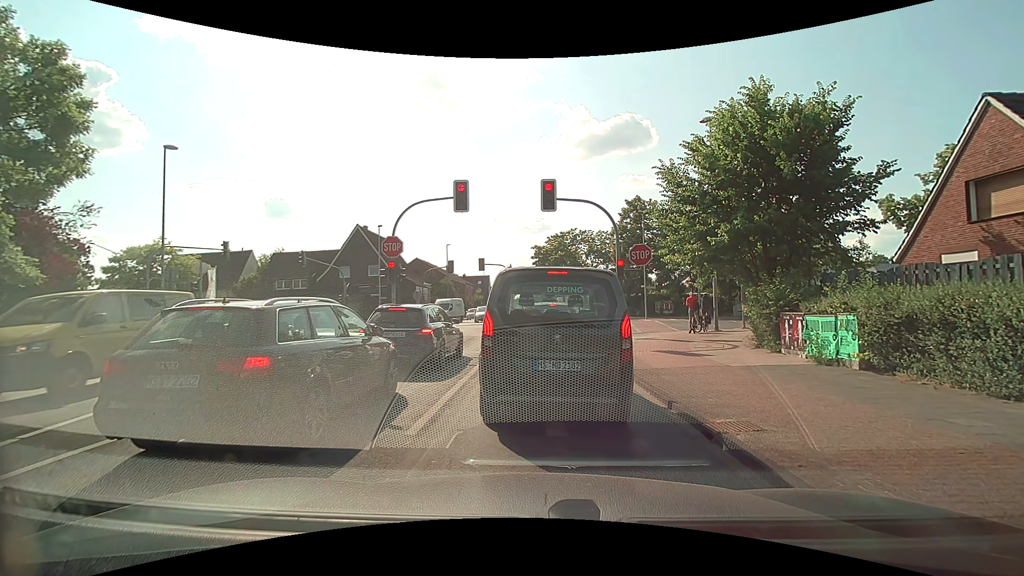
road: tertiary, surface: asphalt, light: Day
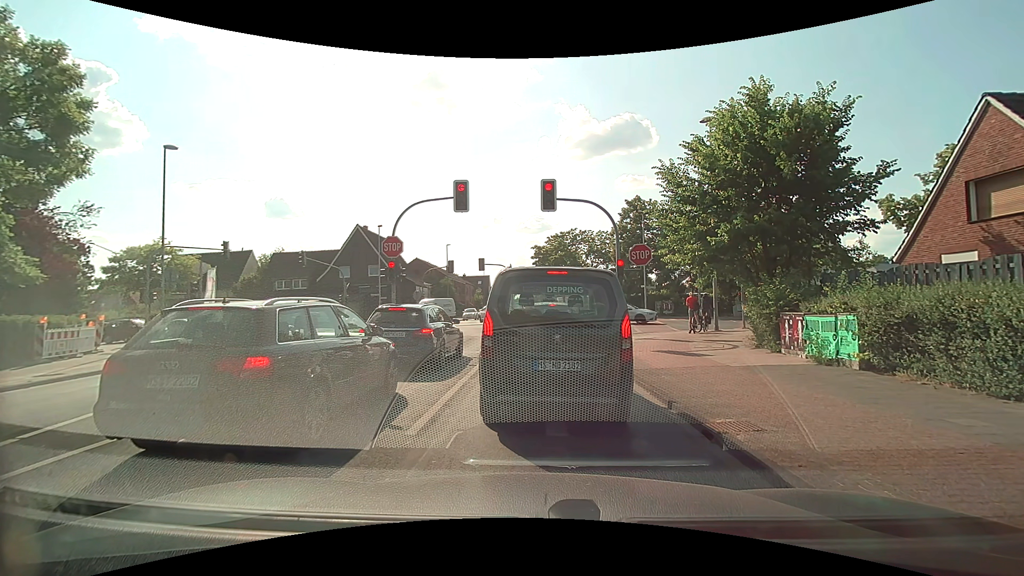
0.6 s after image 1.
(0.0, 0.0) m; 0°
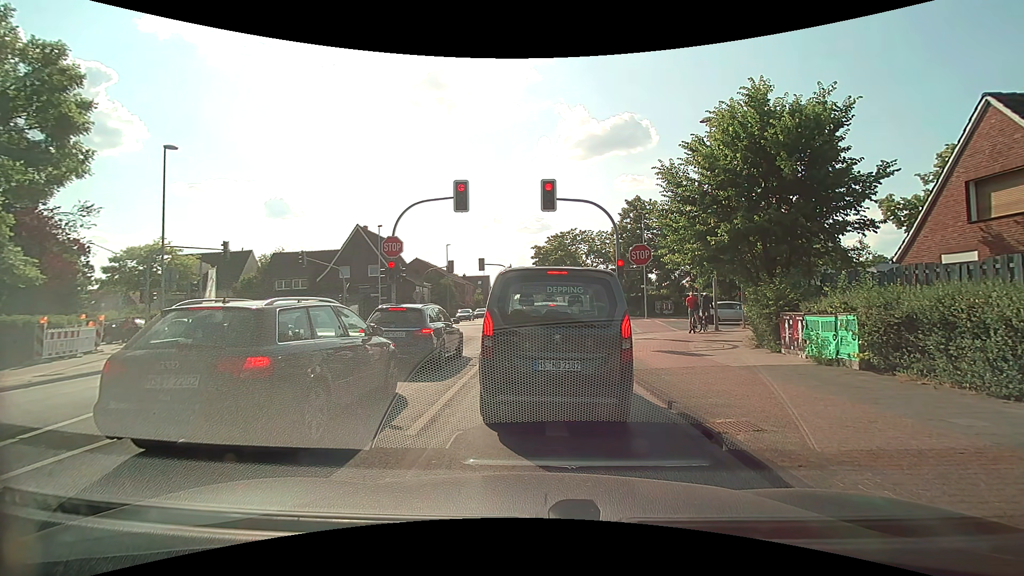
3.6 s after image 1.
(0.0, 0.0) m; 0°
(0, +10) (0, +20) (0, +30) (-1, +40) (-1, +50) (-1, +60) (-2, +70) (-3, +80) (-4, +90) (-5, +100) m
